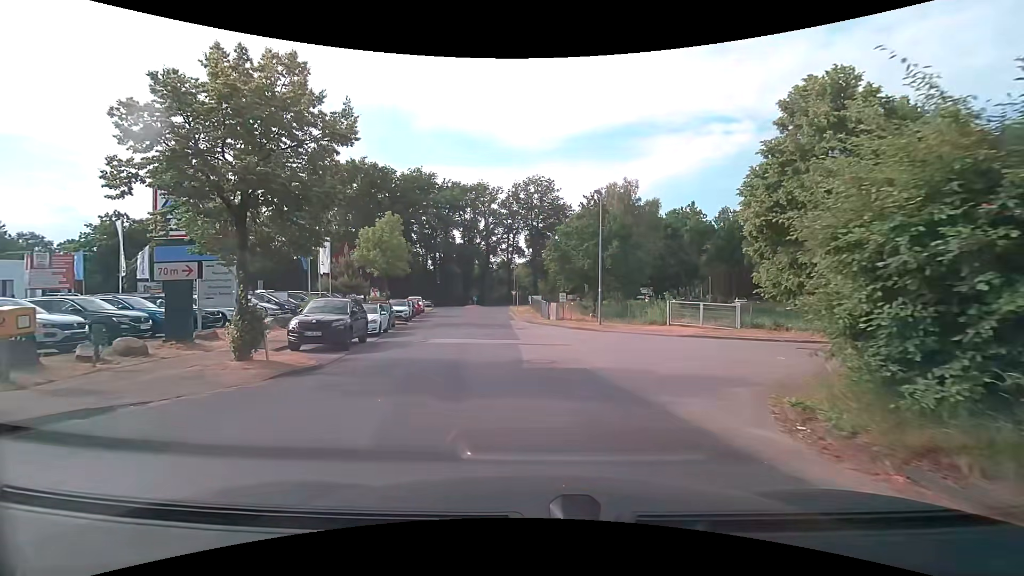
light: Day
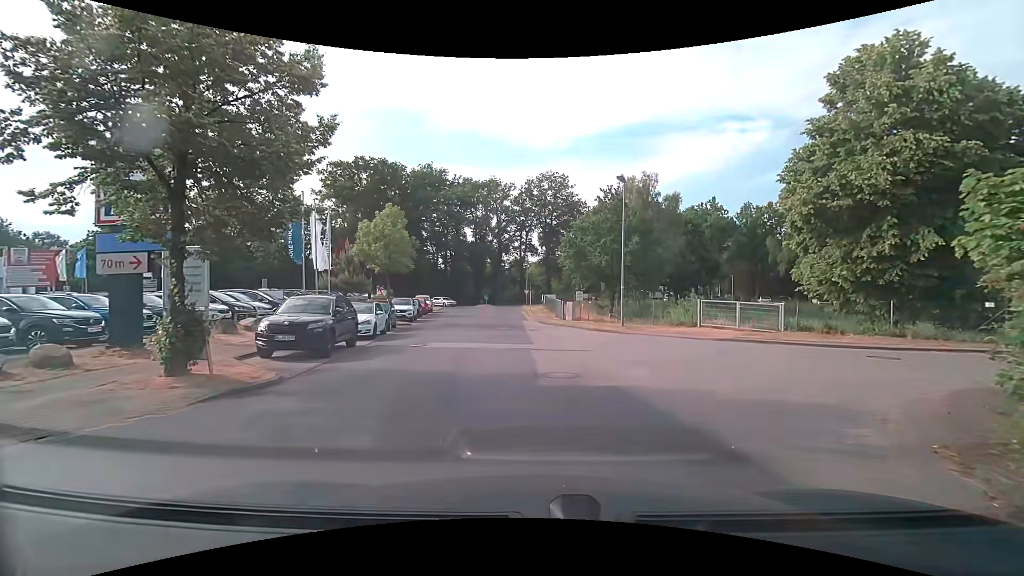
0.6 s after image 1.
(0.0, +2.7) m; -1°
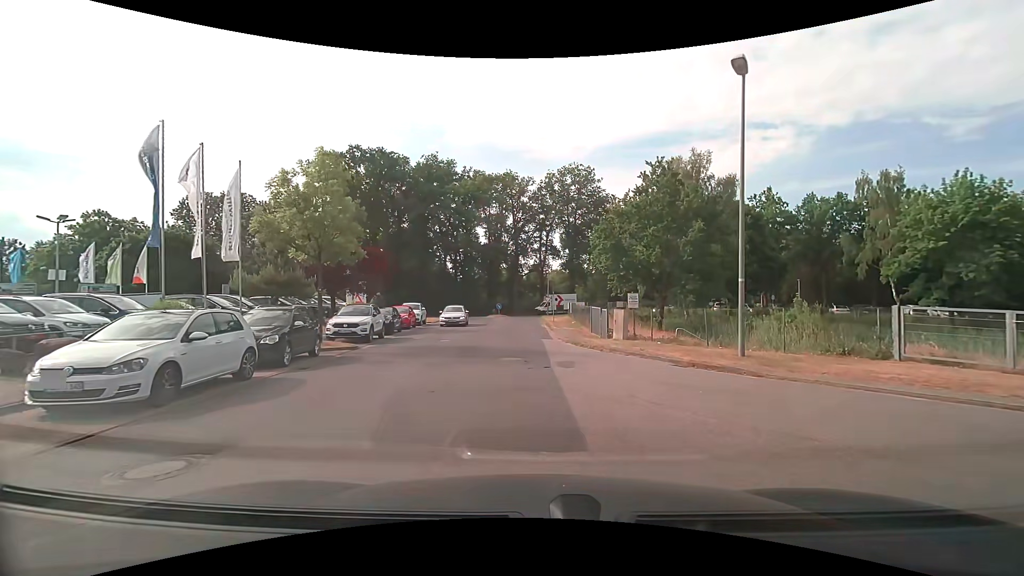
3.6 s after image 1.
(-0.3, +12.2) m; -2°
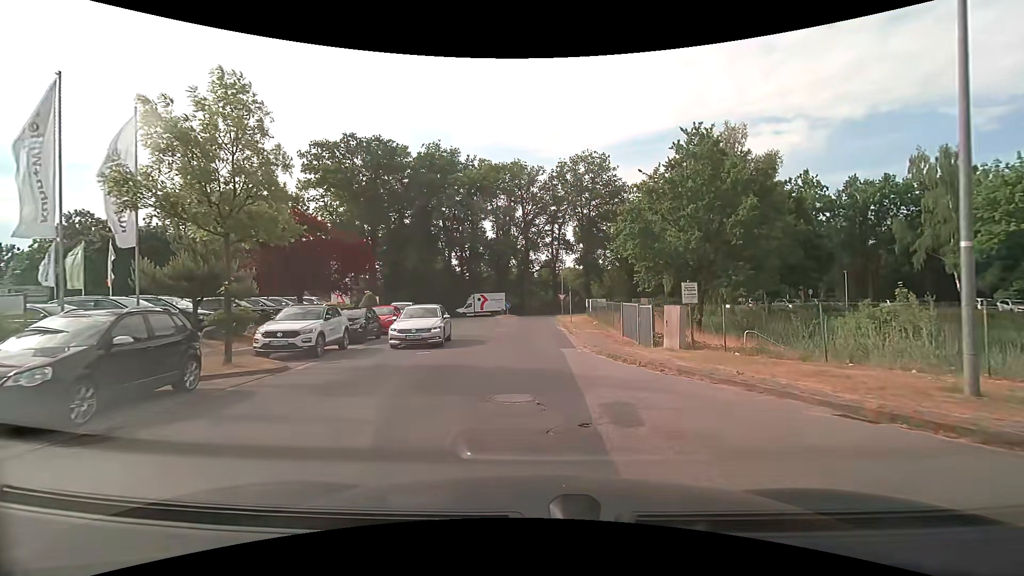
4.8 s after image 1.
(-0.2, +6.3) m; -2°
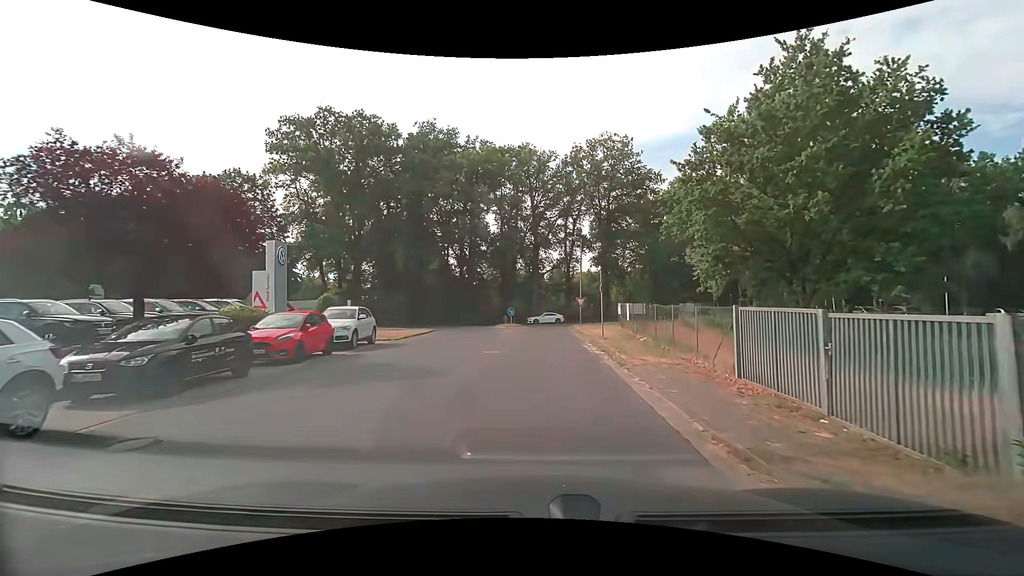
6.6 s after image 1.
(-0.2, +11.5) m; -1°
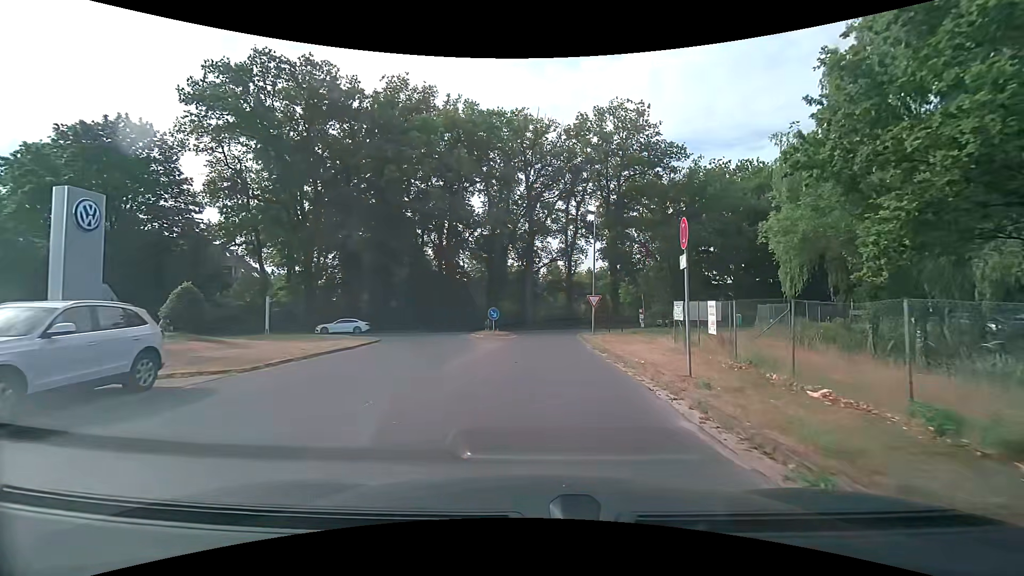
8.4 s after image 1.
(0.0, +12.8) m; +1°
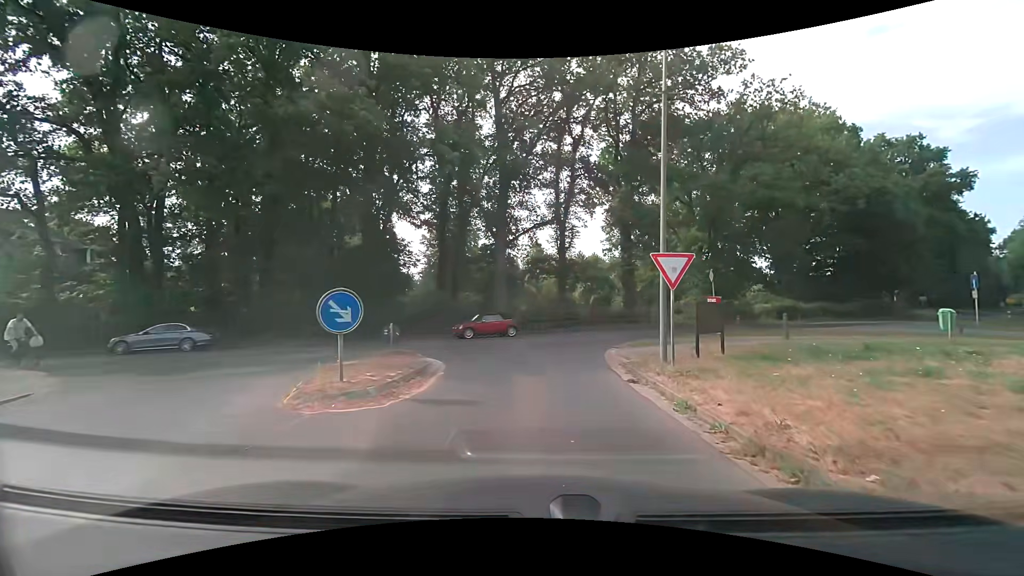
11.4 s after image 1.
(+0.3, +19.6) m; +2°
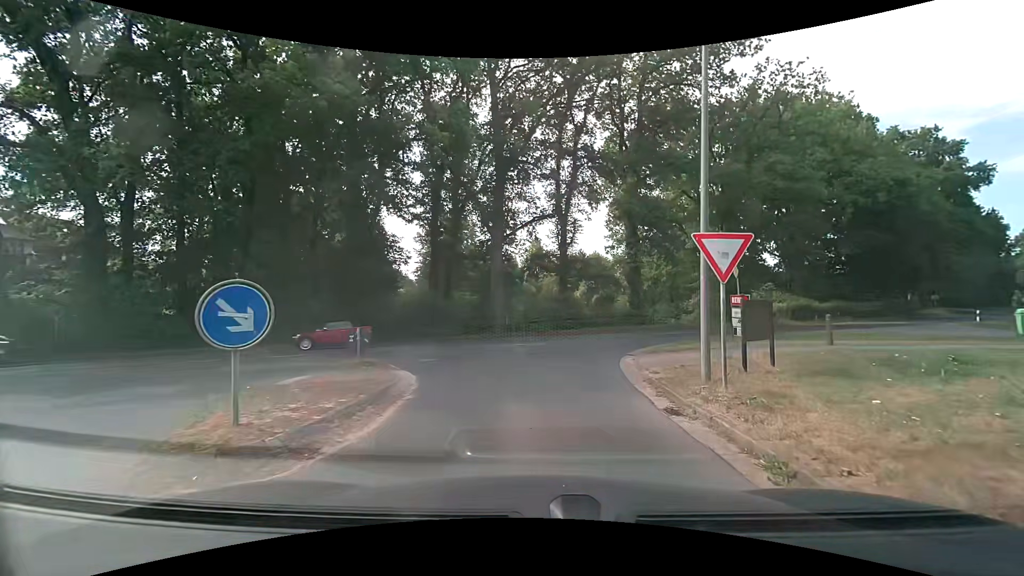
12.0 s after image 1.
(0.0, +2.5) m; -1°
(0, +10) (-3, +19) (-12, +23) (-22, +23) (-32, +22) (-42, +21) (-52, +20) (-62, +20) (-72, +19) (-82, +18) m
